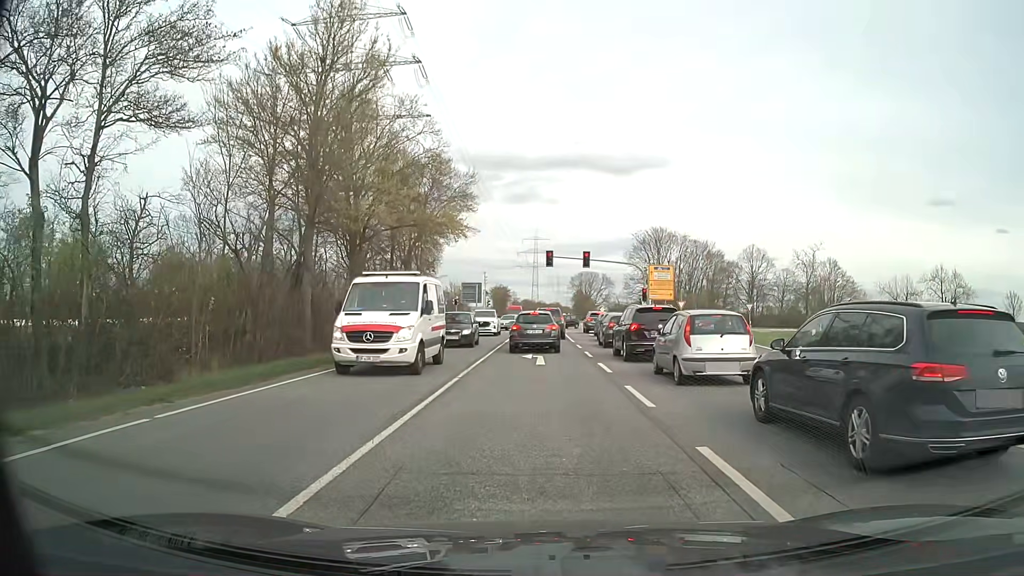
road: secondary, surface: asphalt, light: Day
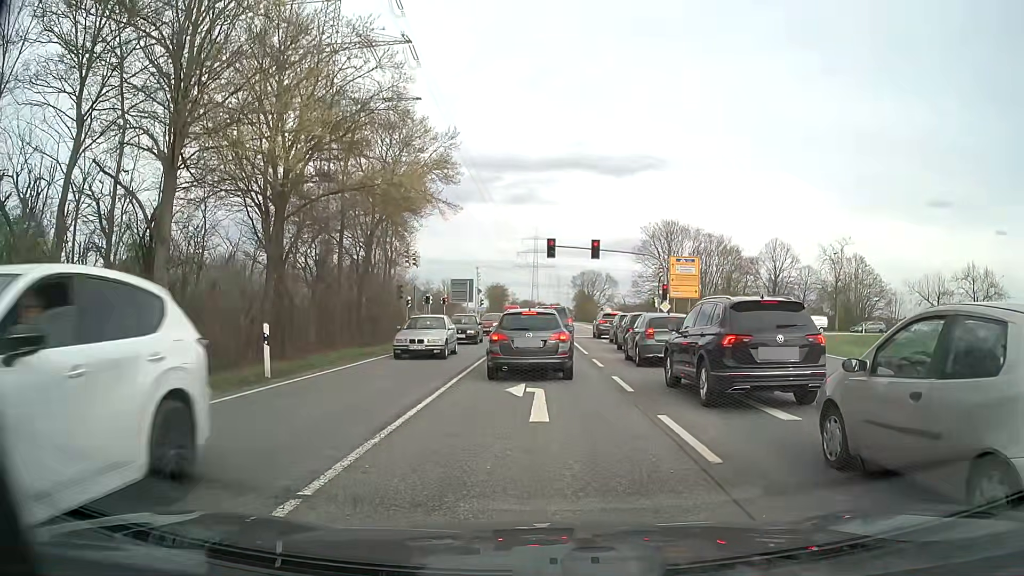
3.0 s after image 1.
(0.0, +9.6) m; 0°
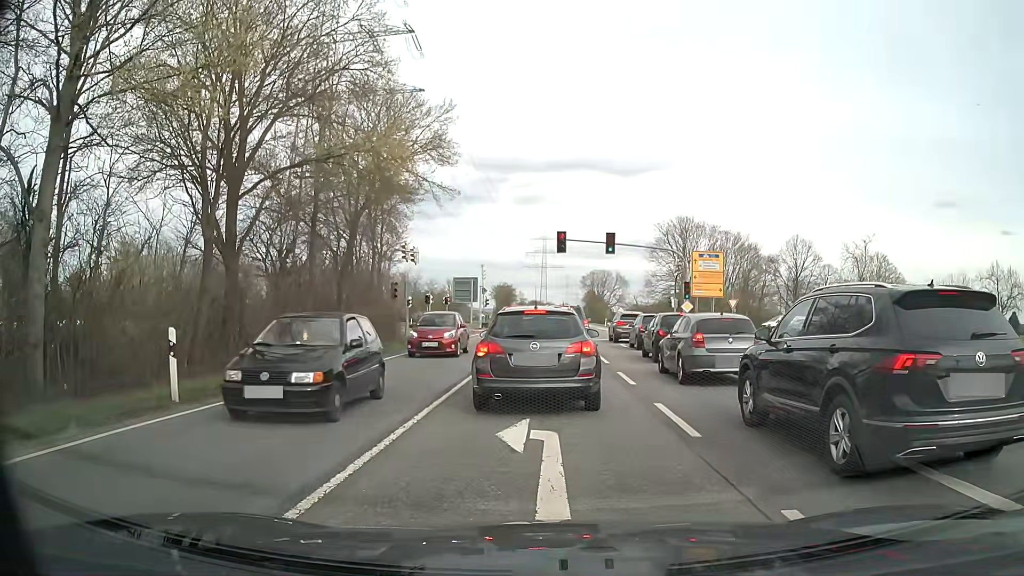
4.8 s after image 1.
(0.0, +4.5) m; -1°
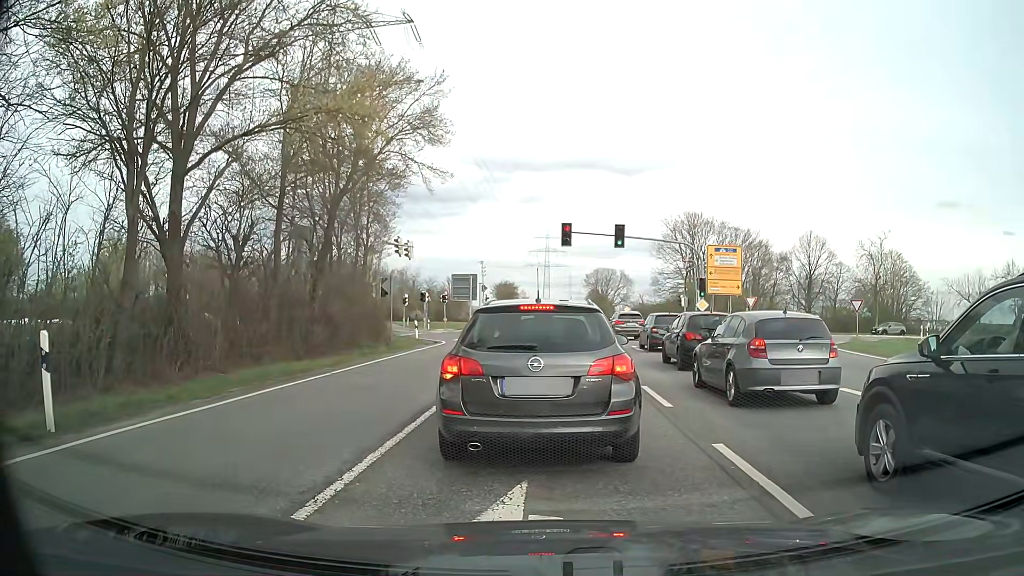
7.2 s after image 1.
(0.0, +3.3) m; -2°
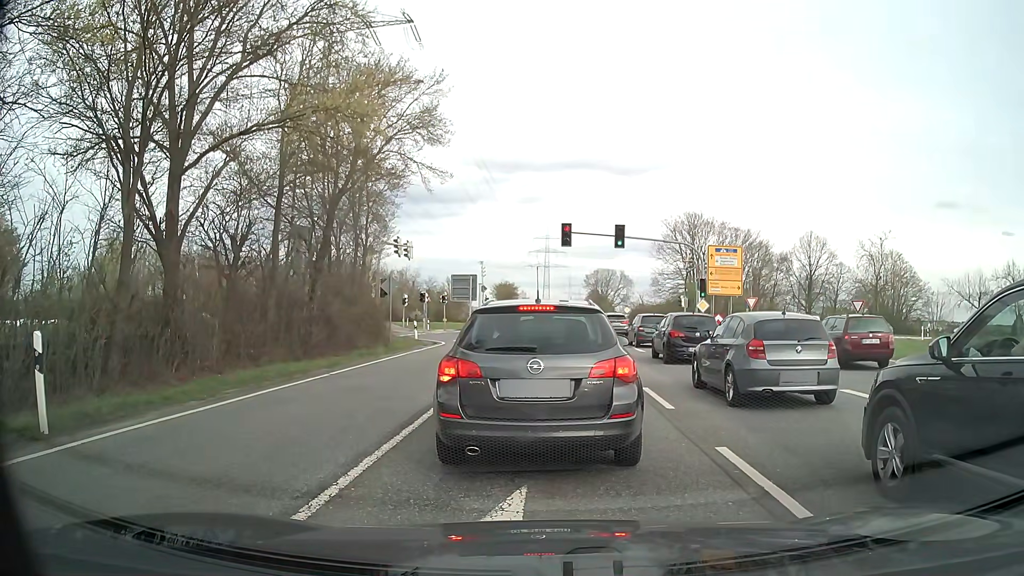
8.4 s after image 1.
(0.0, +0.2) m; 0°
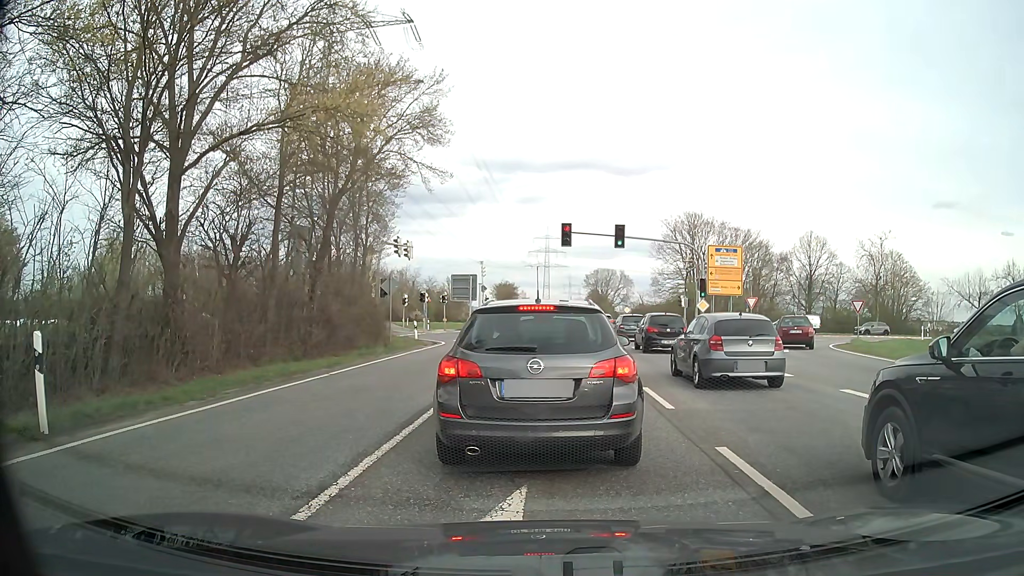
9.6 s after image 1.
(0.0, 0.0) m; 0°
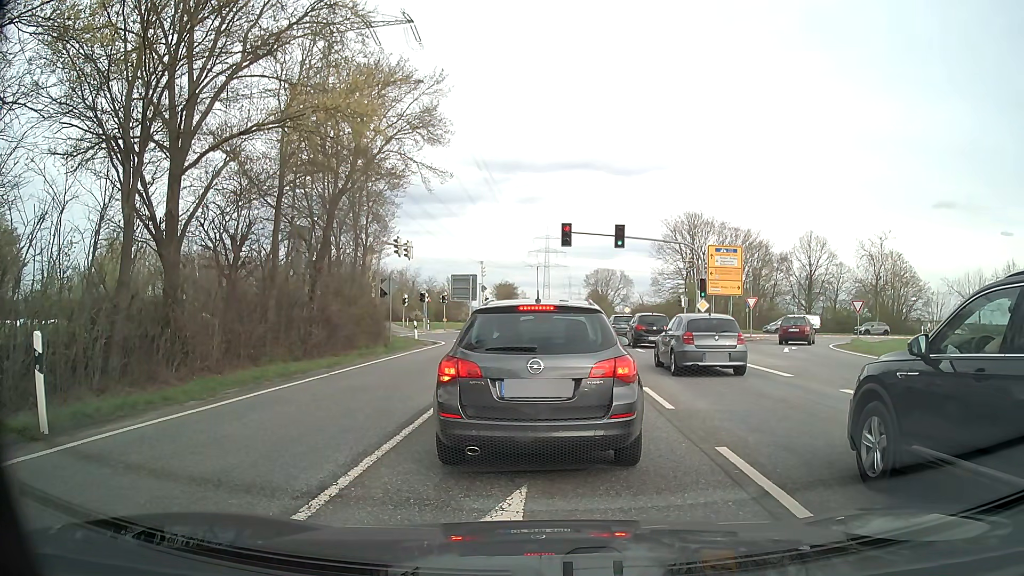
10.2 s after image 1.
(0.0, 0.0) m; 0°
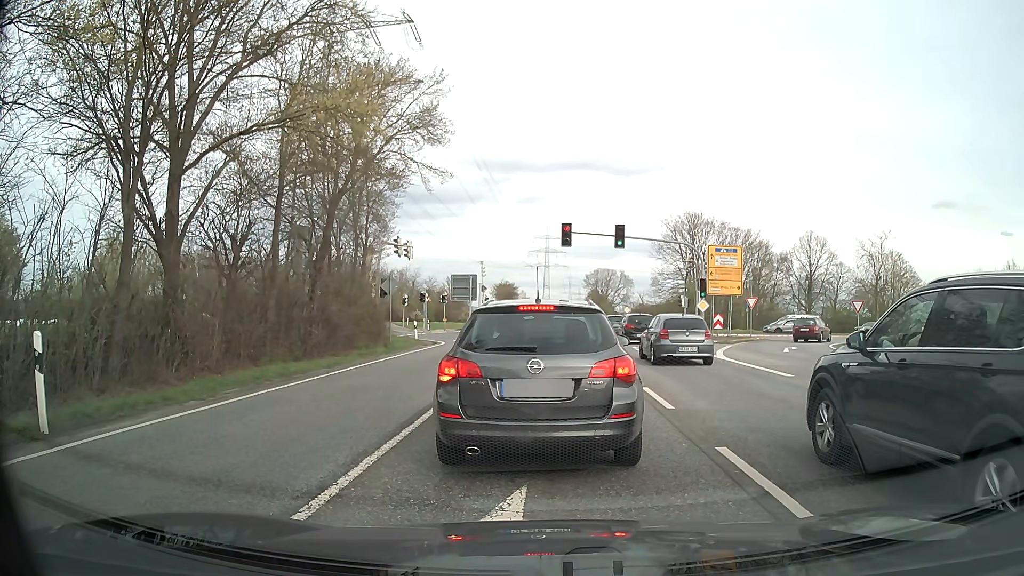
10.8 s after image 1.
(0.0, 0.0) m; 0°
(0, +10) (+1, +20) (+1, +30) (+2, +40) (+1, +50) (-6, +58) (-15, +60) (-25, +59) (-35, +58) (-45, +58) m
